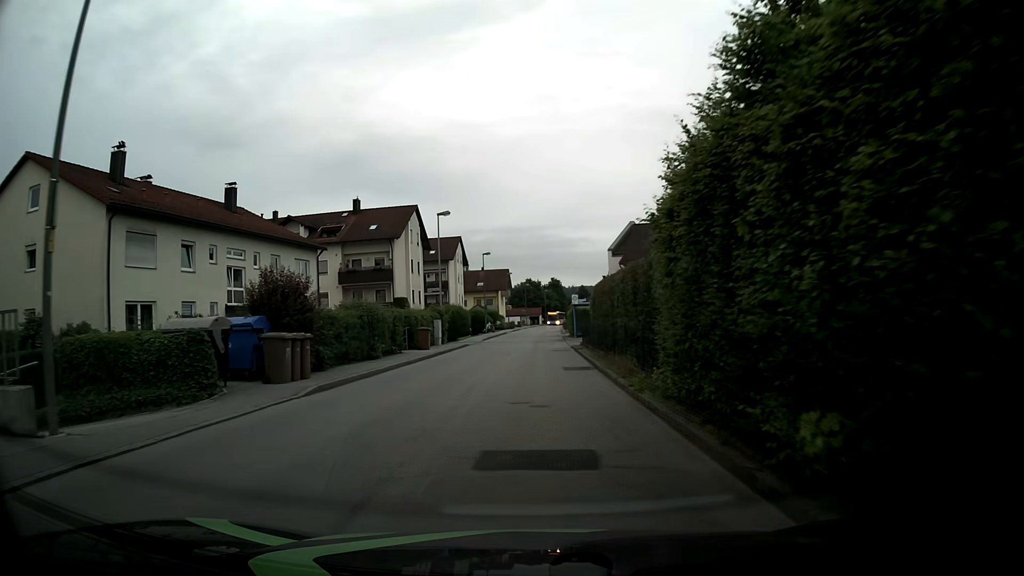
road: unclassified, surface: asphalt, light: Day
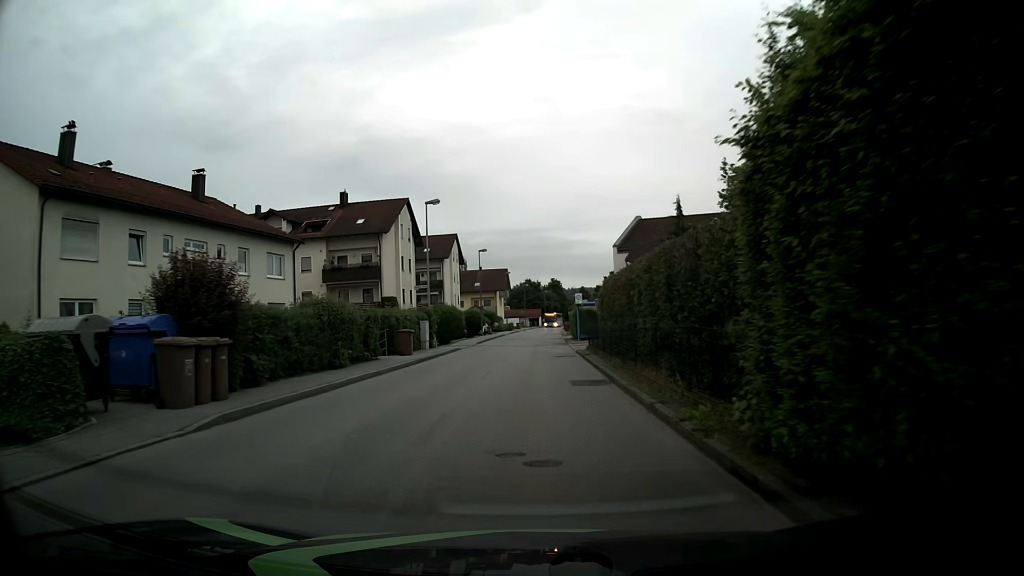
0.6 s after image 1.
(0.0, +4.5) m; +1°
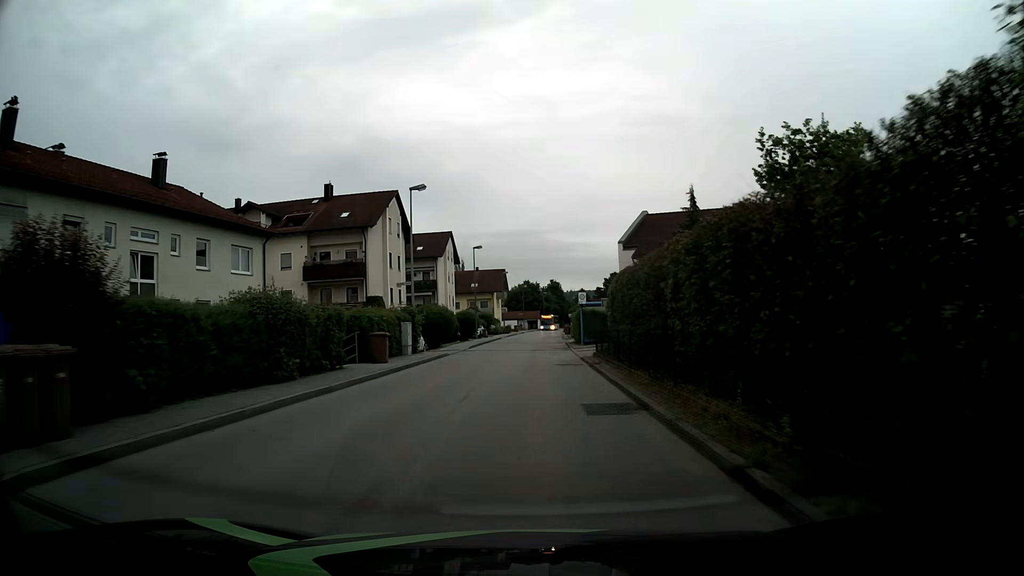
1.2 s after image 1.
(0.0, +4.5) m; -1°
(0, +10) (0, +20) (0, +30) (+1, +40) (+1, +50) (+1, +60) (+2, +70) (+2, +80) (+2, +90) (+3, +100) m
